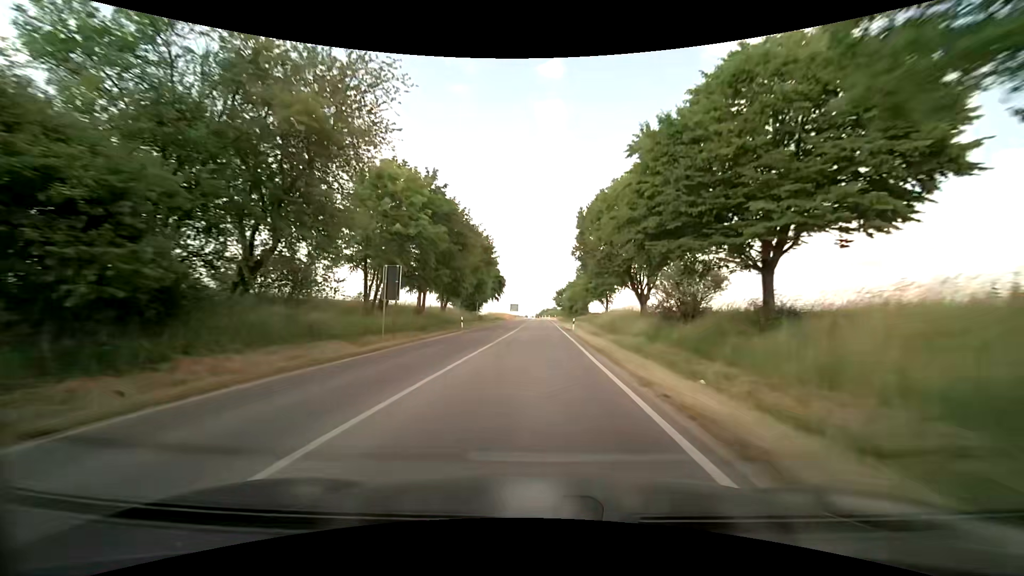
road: secondary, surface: asphalt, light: Day
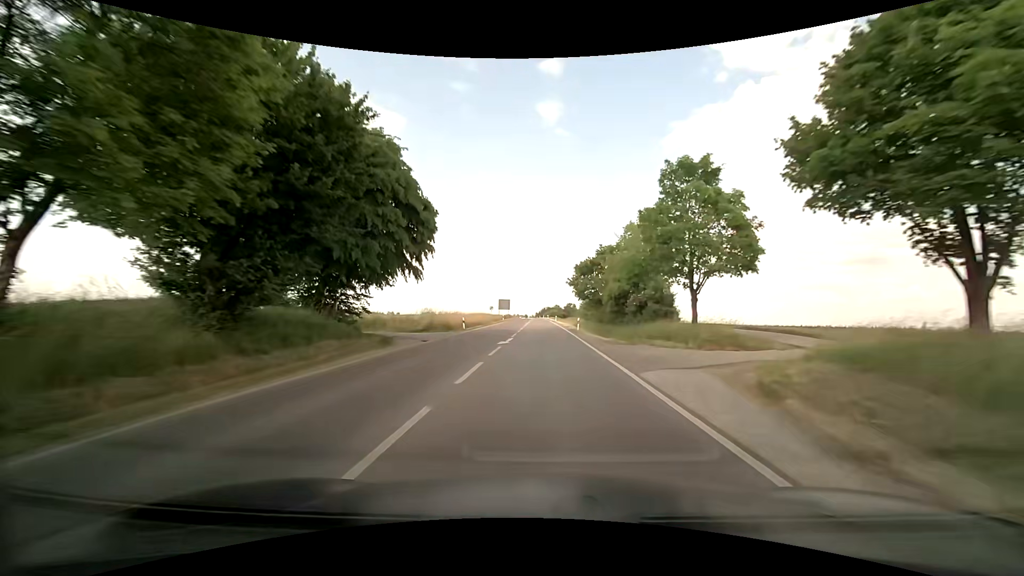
(+0.6, +54.3) m; 0°
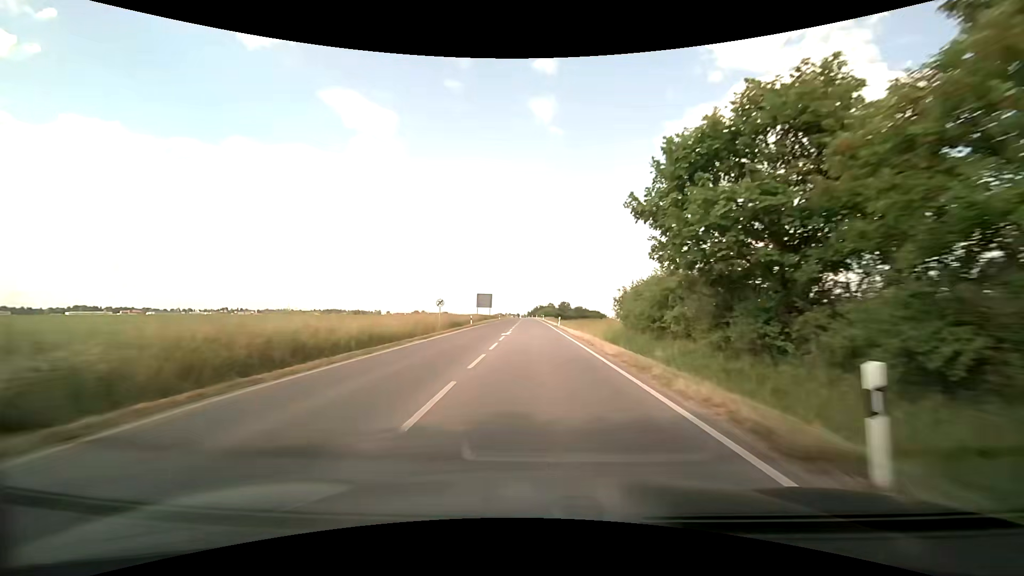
(+0.1, +33.8) m; +1°
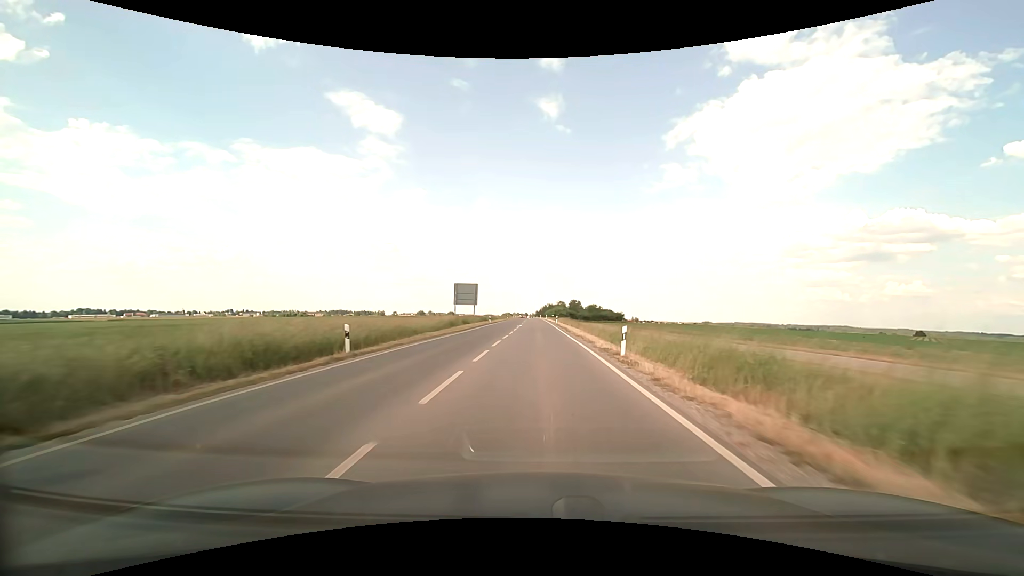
(-0.2, +34.7) m; -1°
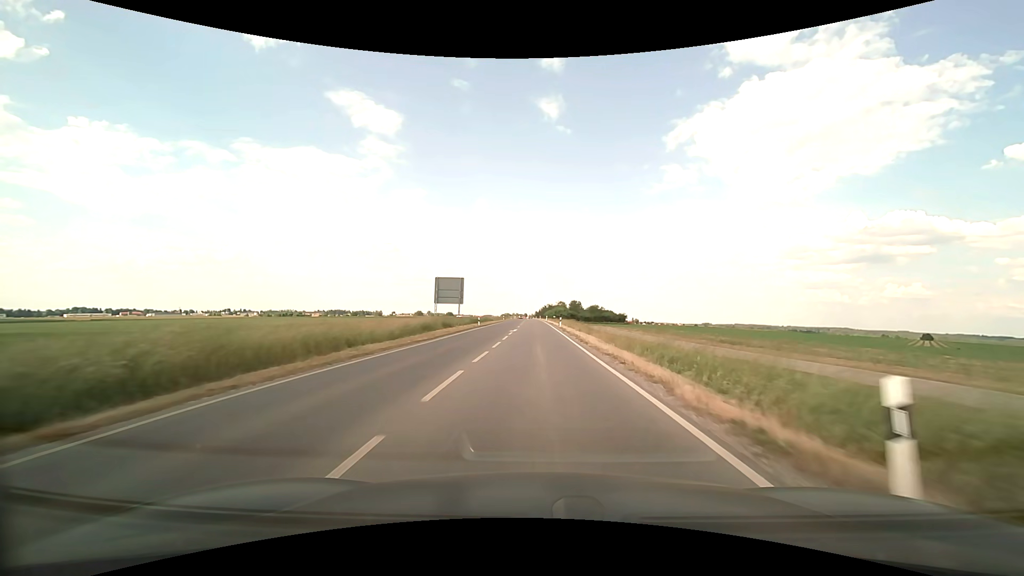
(0.0, +11.8) m; 0°
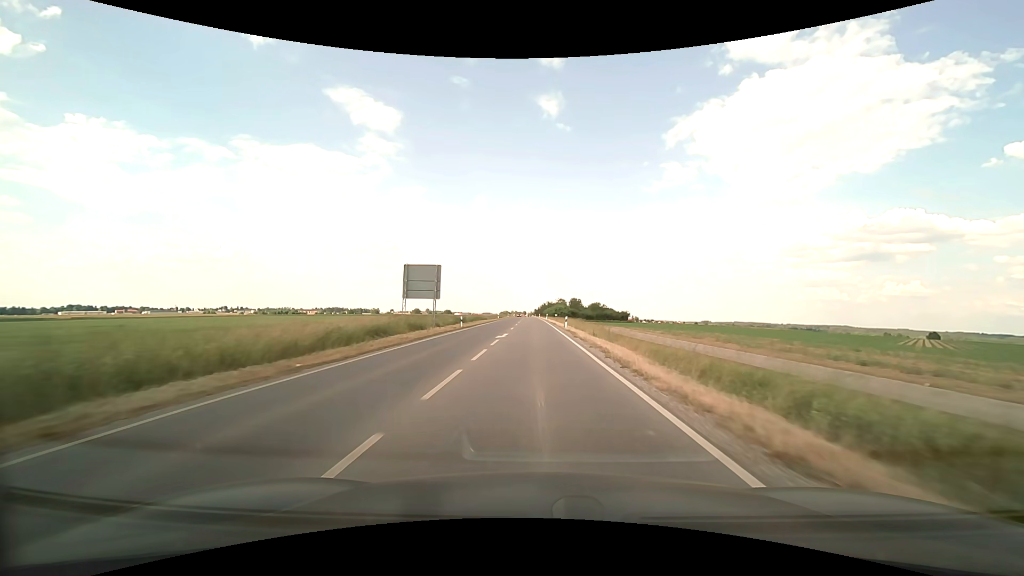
(0.0, +12.0) m; 0°
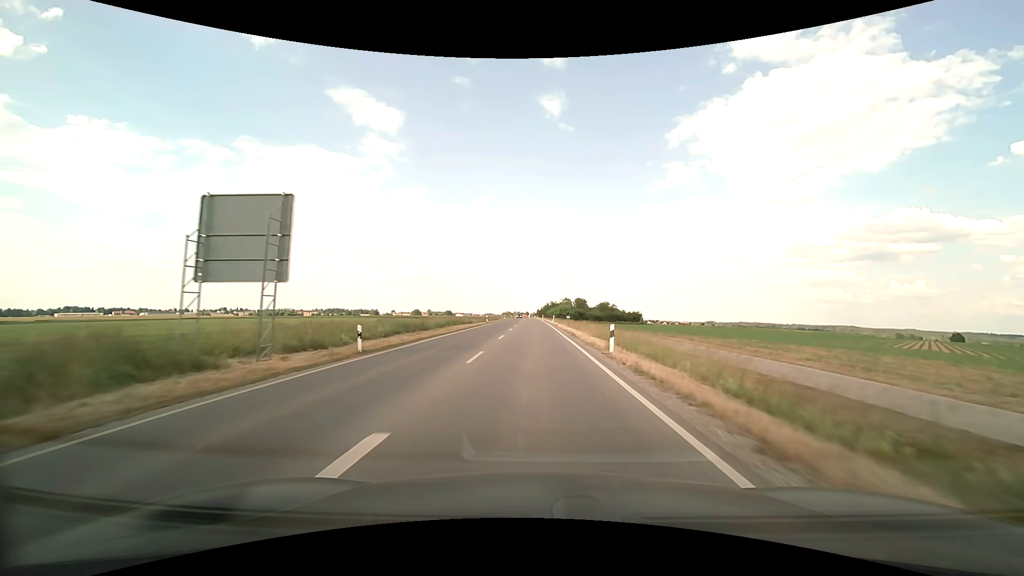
(0.0, +24.7) m; 0°
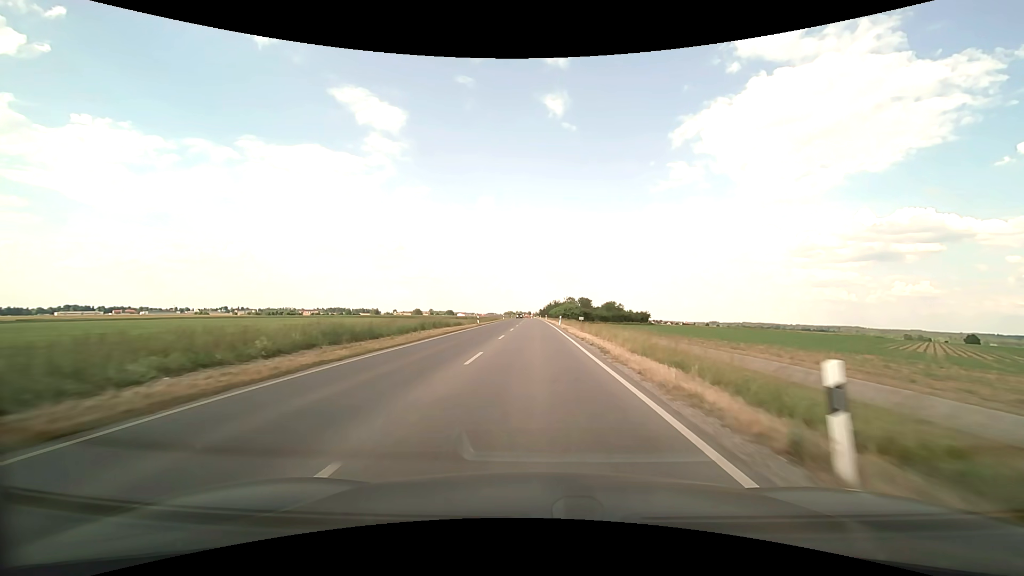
(0.0, +12.7) m; 0°
(0, +10) (0, +20) (0, +30) (0, +40) (0, +50) (0, +60) (0, +70) (0, +80) (0, +90) (0, +100) m
